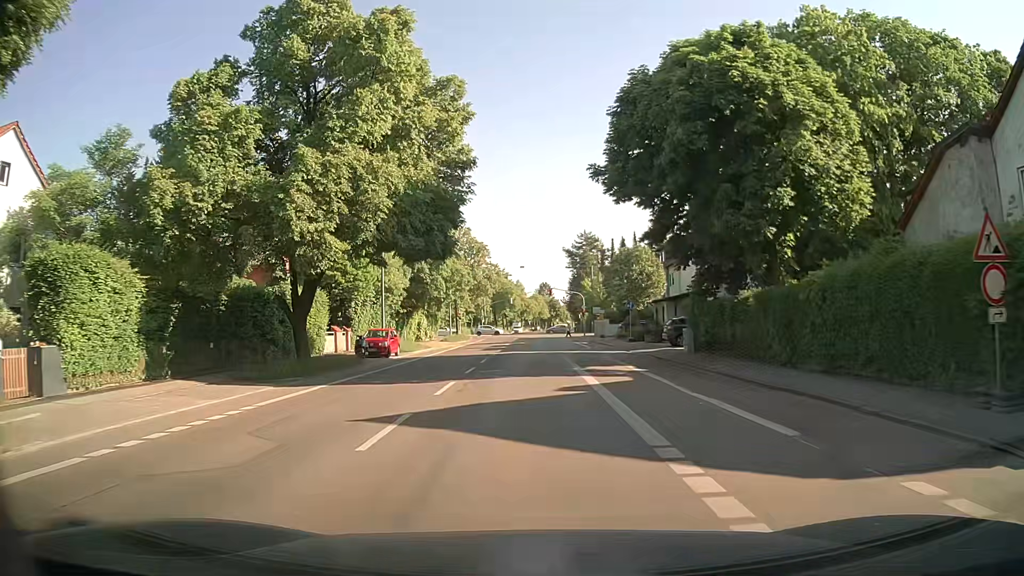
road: secondary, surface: asphalt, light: Day
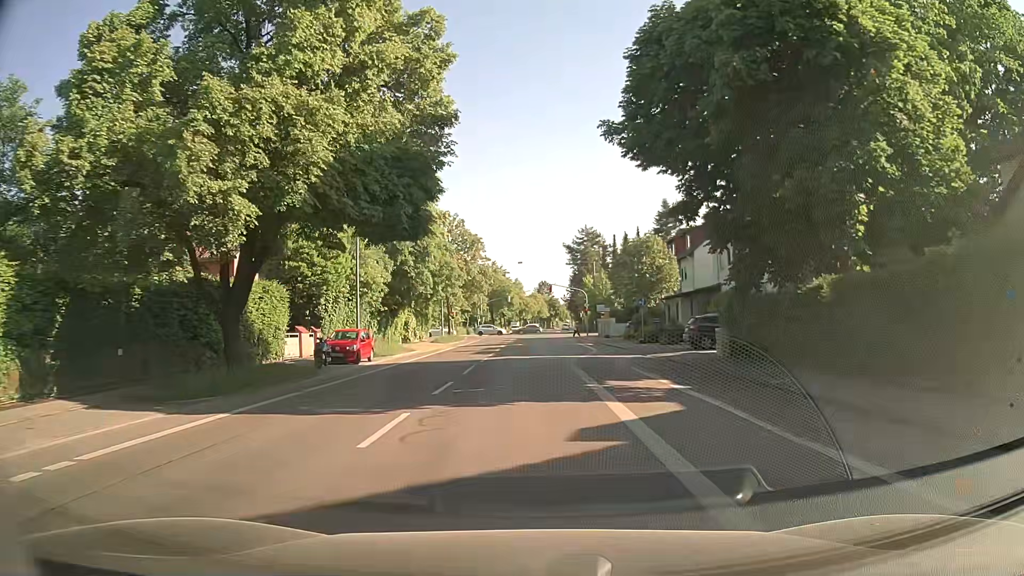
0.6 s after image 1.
(0.0, +5.8) m; 0°
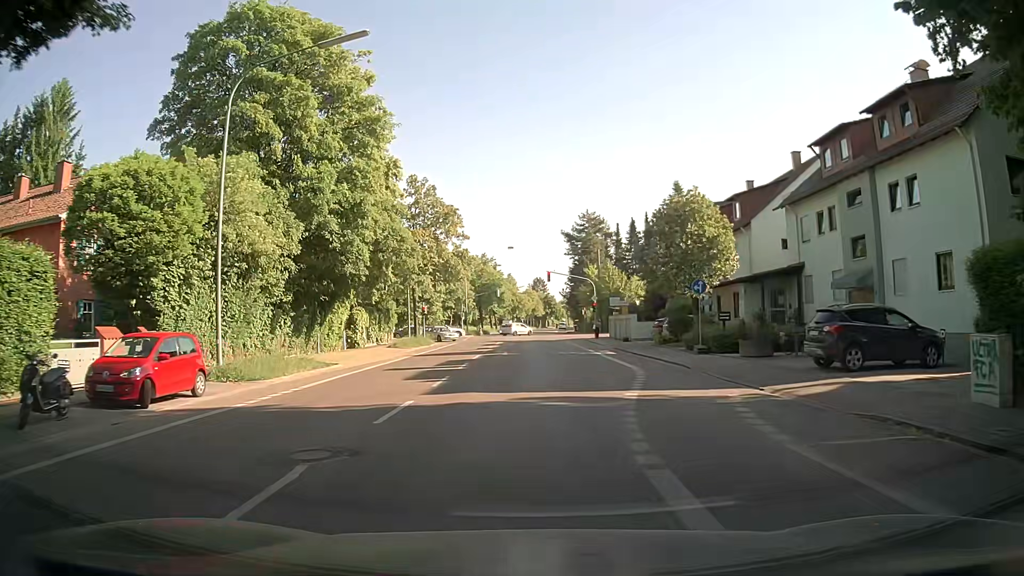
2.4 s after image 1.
(+0.1, +16.1) m; 0°
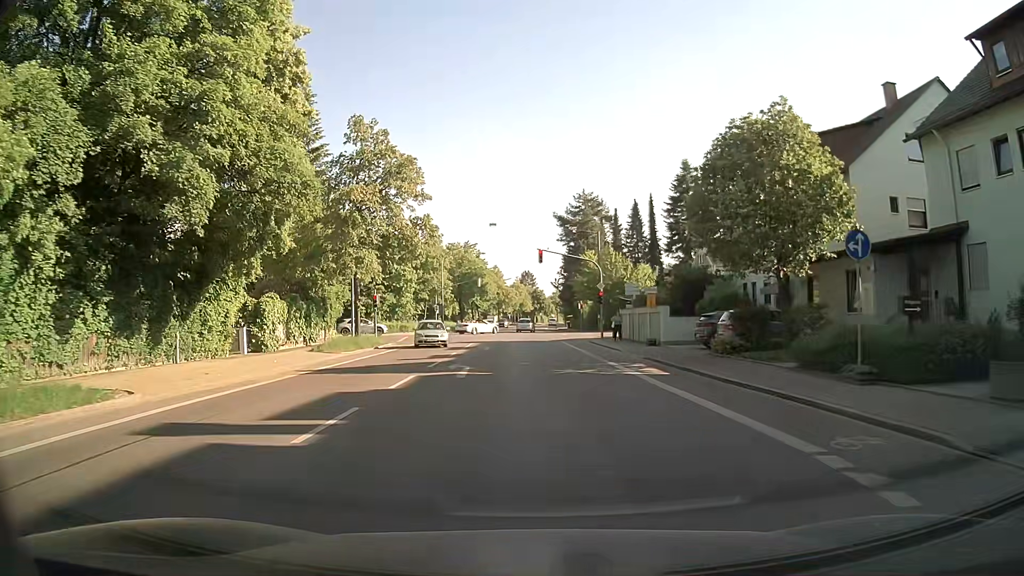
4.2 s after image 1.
(0.0, +14.1) m; +1°
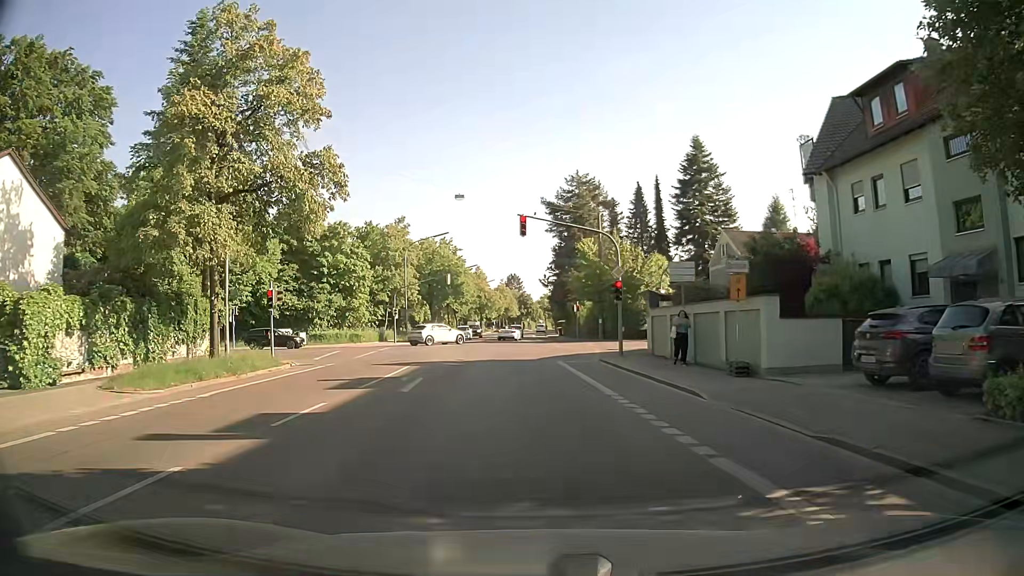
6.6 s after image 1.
(+0.4, +15.8) m; +2°
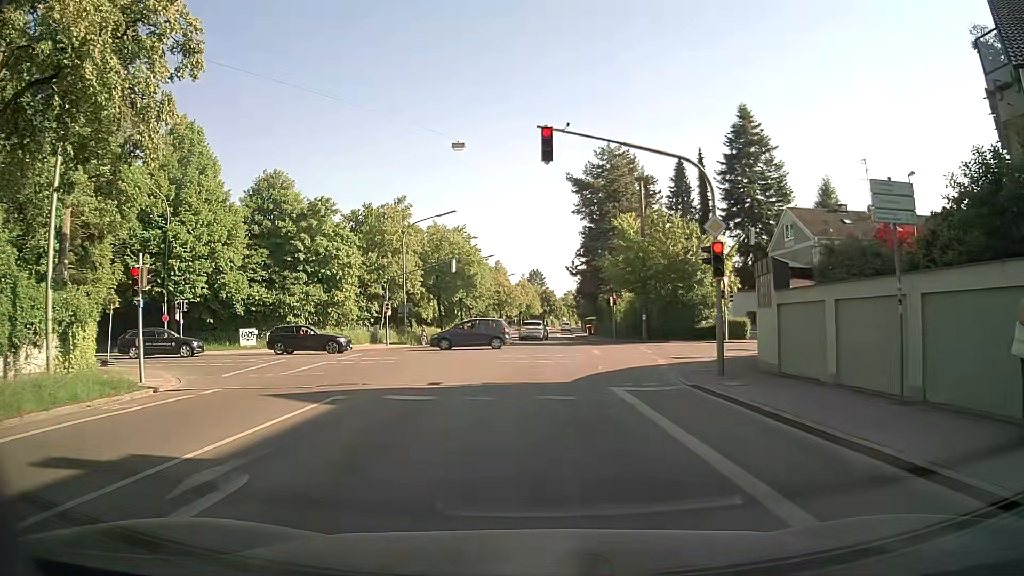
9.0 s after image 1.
(-0.3, +11.9) m; -1°
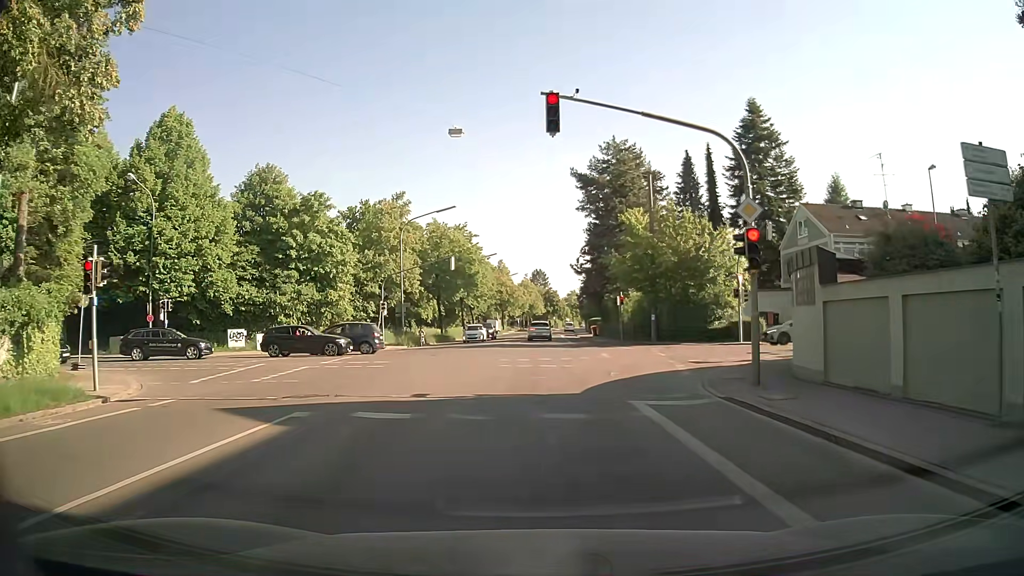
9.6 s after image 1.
(-0.1, +2.4) m; -1°
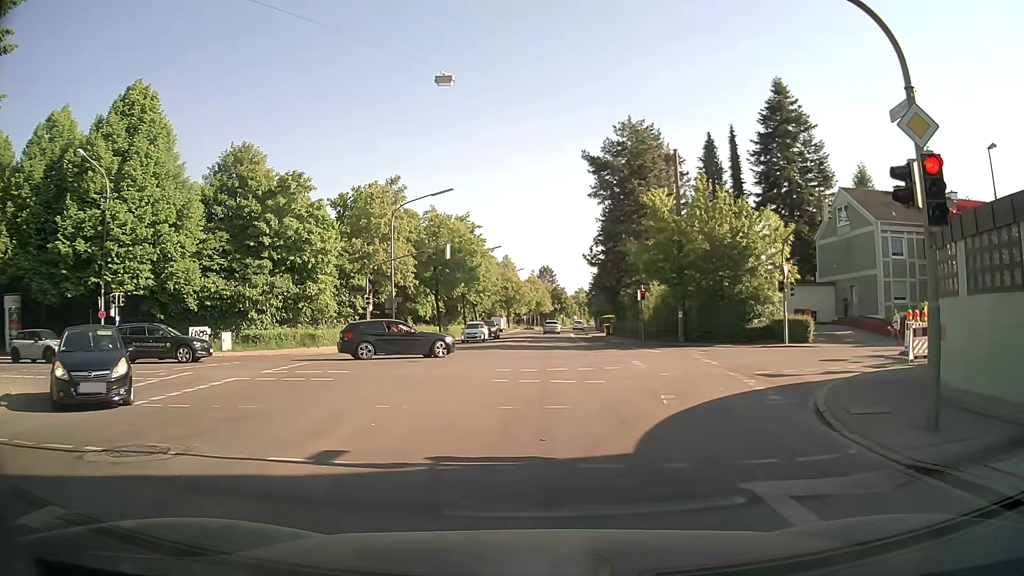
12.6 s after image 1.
(-0.2, +6.0) m; -3°
(0, +10) (+1, +20) (+1, +30) (+2, +40) (+2, +50) (+3, +60) (+3, +70) (+4, +80) (+4, +90) (+5, +100) m
